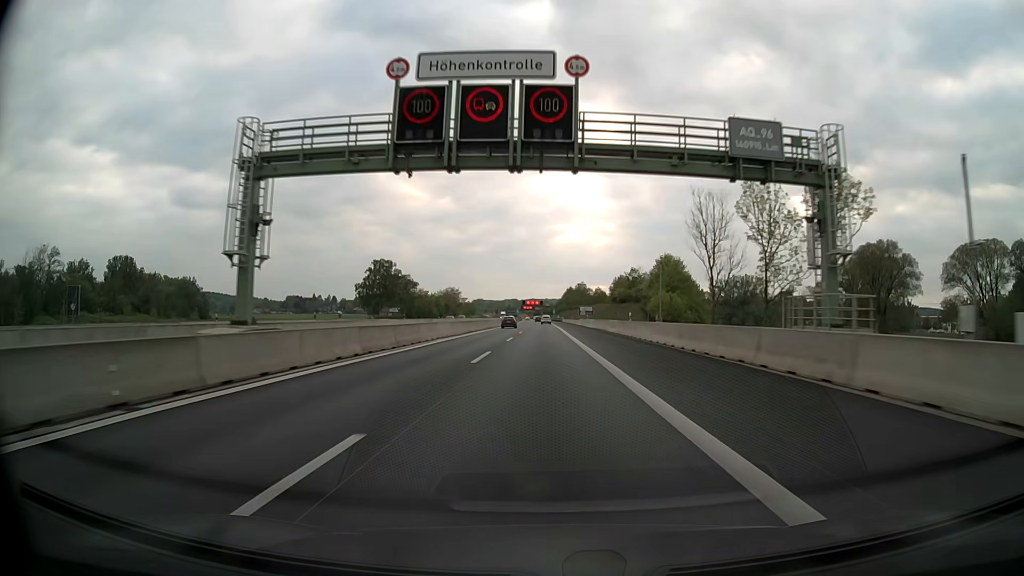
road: motorway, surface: asphalt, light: Day
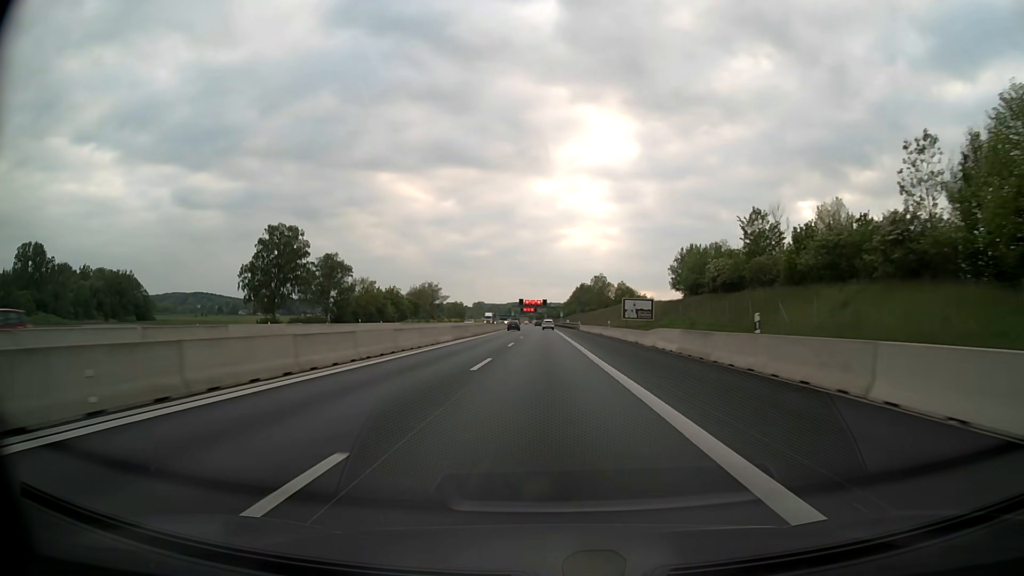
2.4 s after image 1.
(-0.2, +73.1) m; 0°
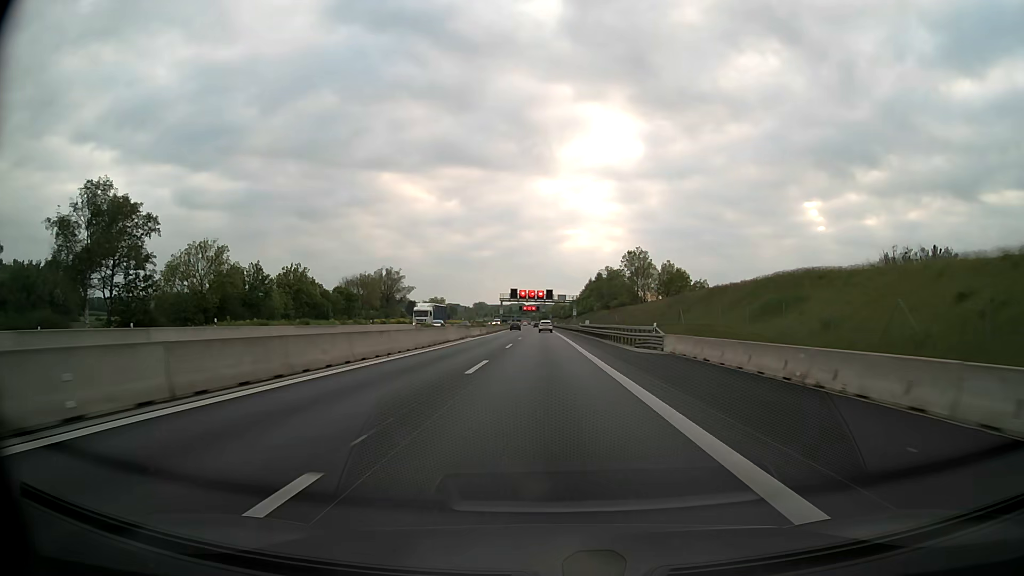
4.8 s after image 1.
(-0.3, +72.9) m; 0°
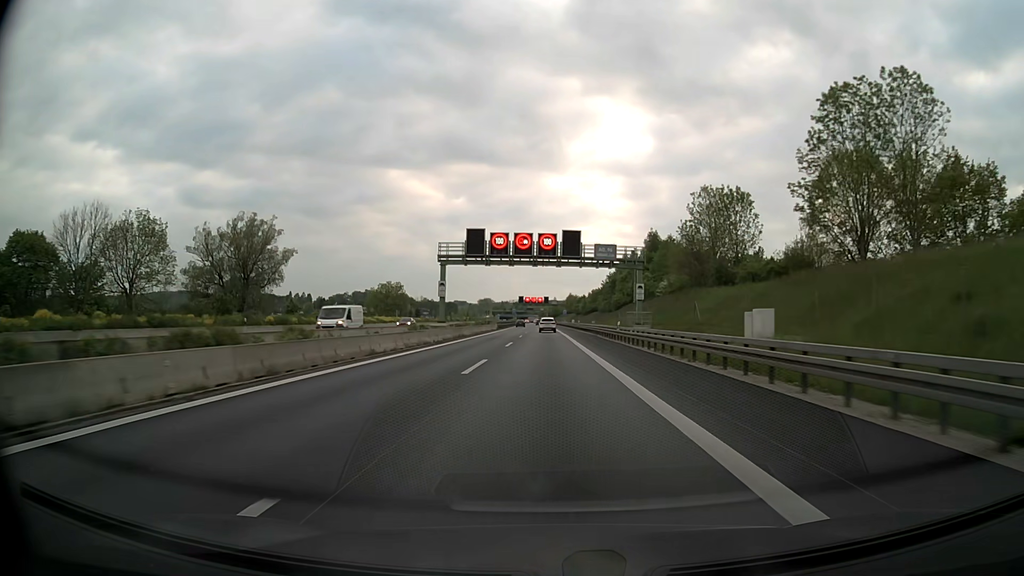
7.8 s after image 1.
(-0.4, +91.1) m; -1°
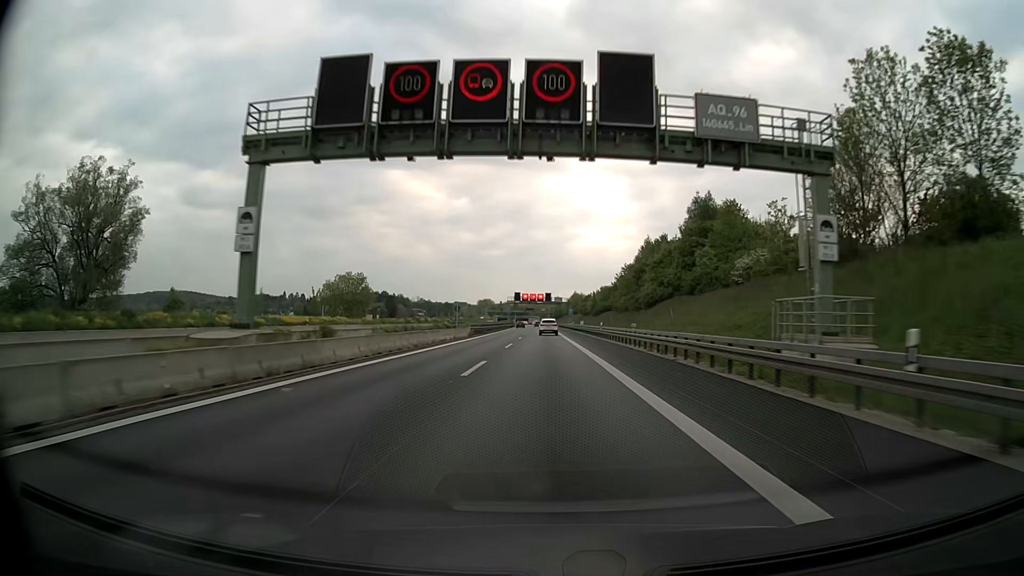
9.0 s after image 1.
(0.0, +36.4) m; 0°
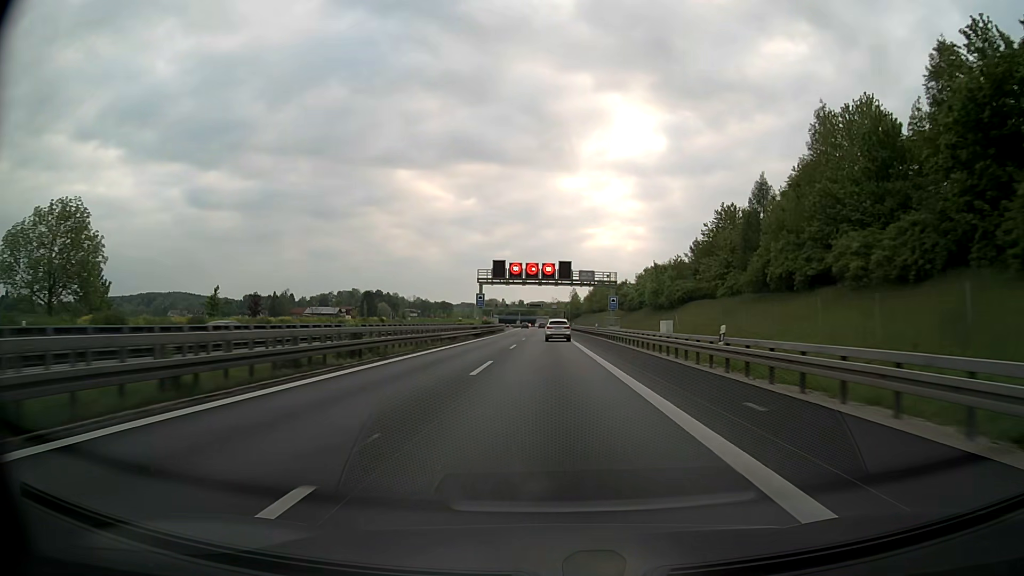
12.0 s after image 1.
(-0.4, +89.1) m; -1°
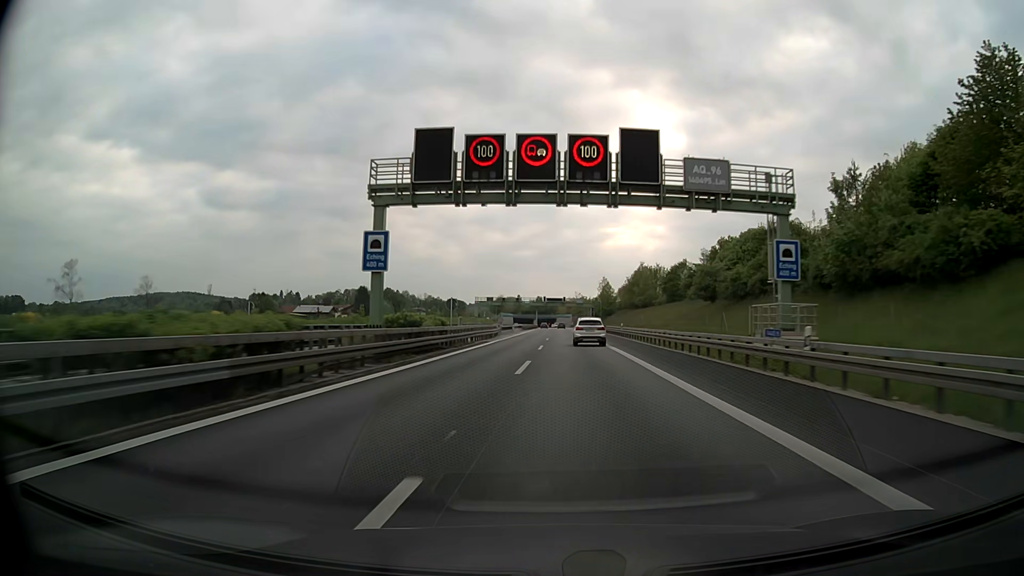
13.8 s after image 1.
(-0.5, +53.8) m; -2°
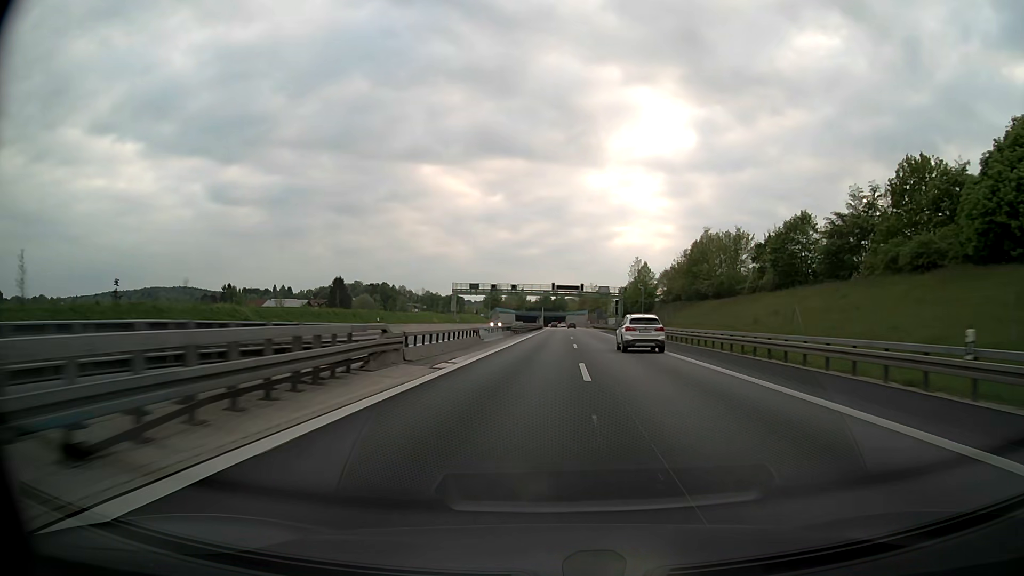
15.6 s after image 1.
(-0.5, +54.8) m; -1°
(0, +10) (0, +20) (0, +30) (0, +40) (0, +50) (0, +60) (+1, +70) (+1, +80) (+1, +90) (+1, +100) m
